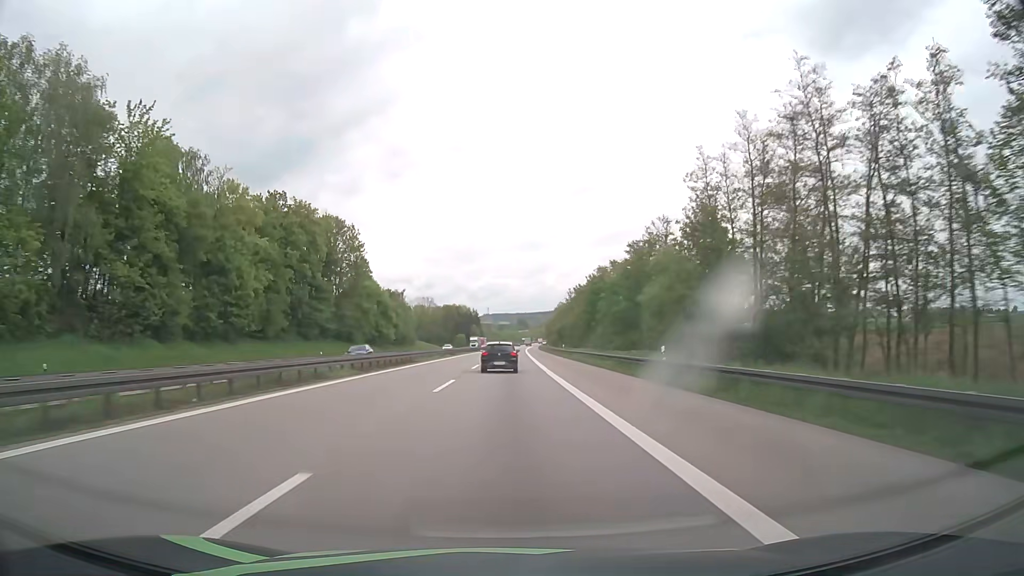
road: motorway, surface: asphalt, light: Day
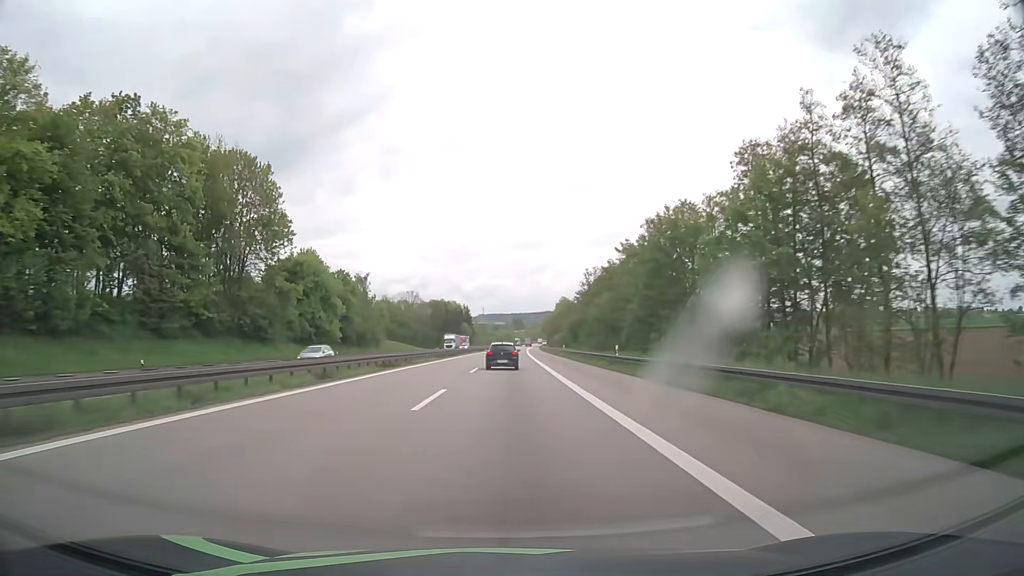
(+0.1, +41.3) m; 0°
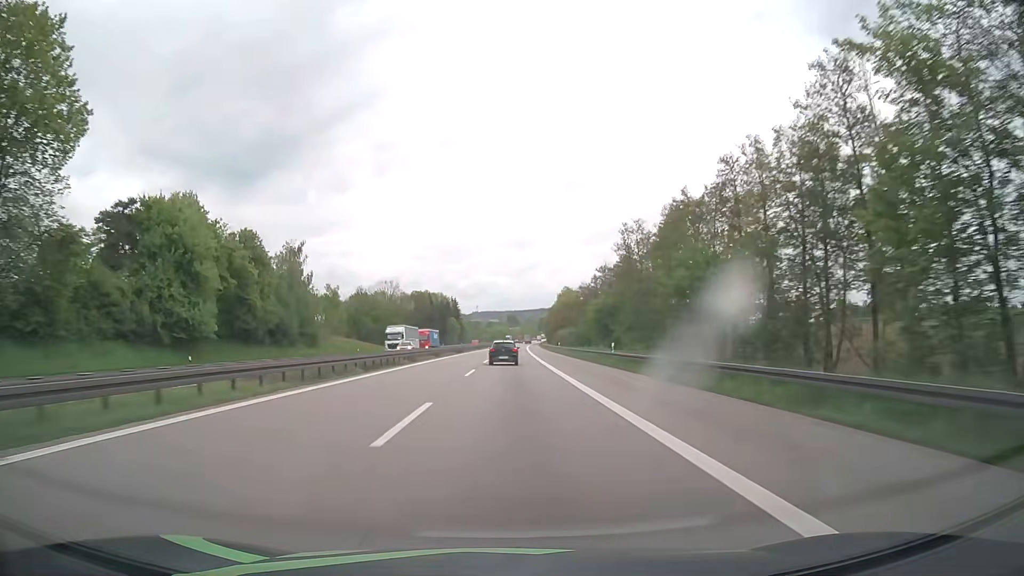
(+0.1, +41.3) m; +1°
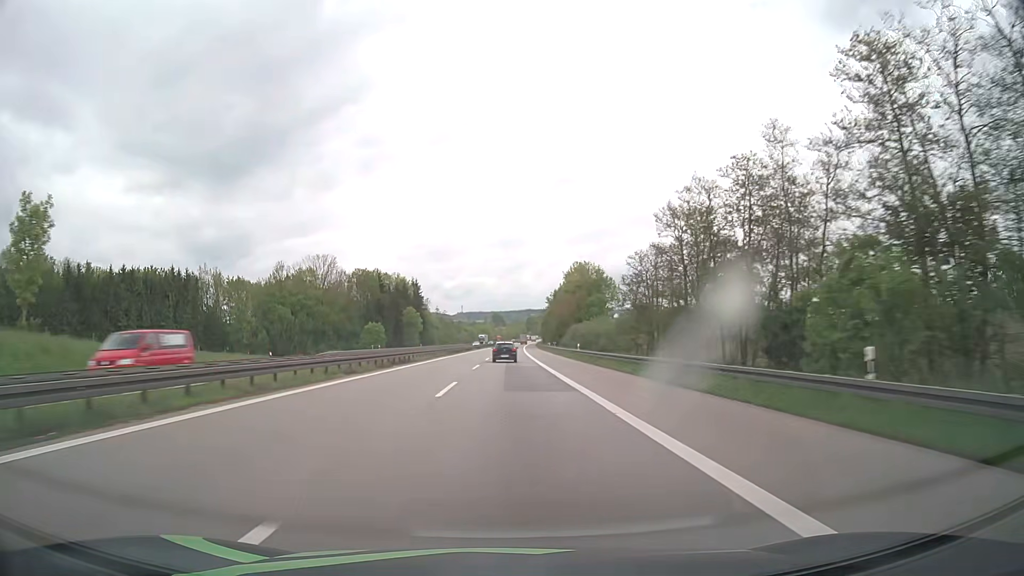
(+0.7, +82.6) m; +1°
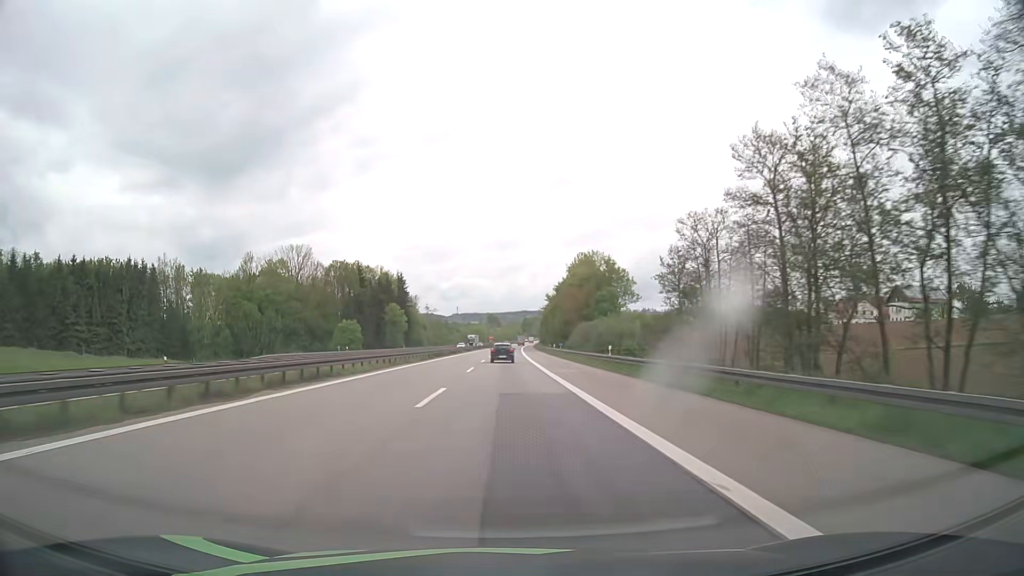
(+0.1, +20.7) m; 0°
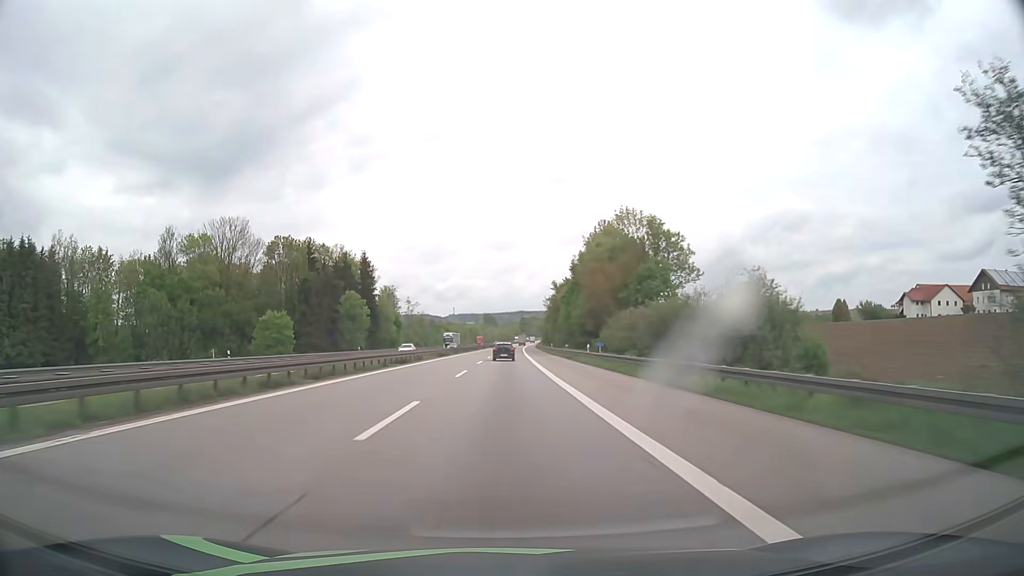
(+0.3, +41.3) m; 0°
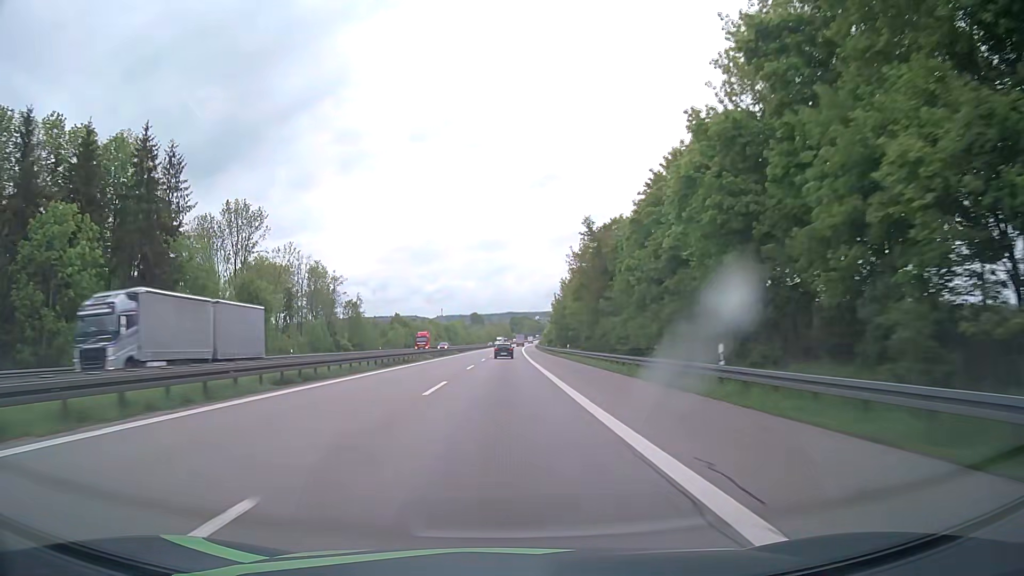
(+0.6, +82.5) m; +1°
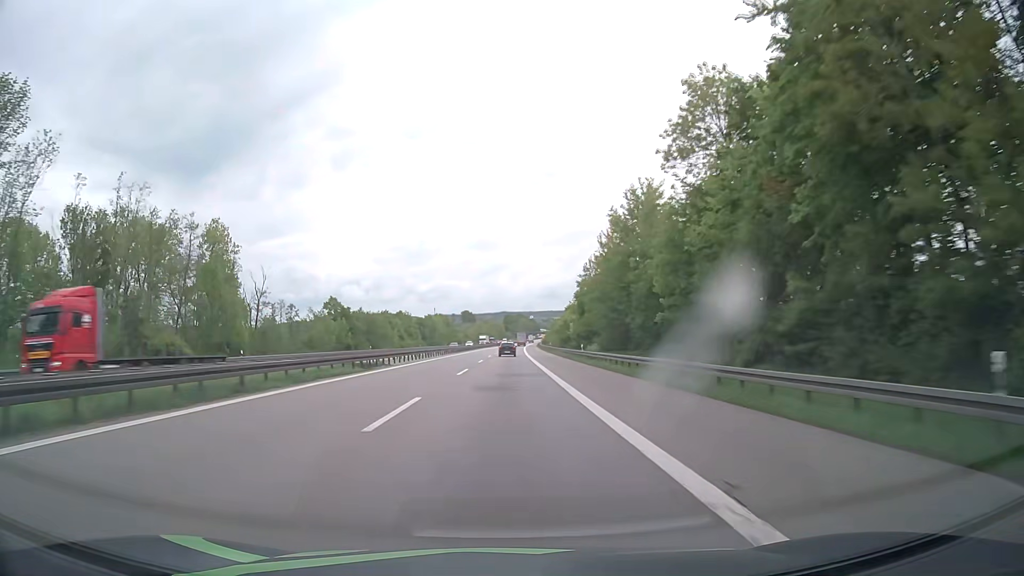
(+0.3, +61.8) m; 0°
(0, +10) (0, +20) (0, +30) (0, +40) (0, +50) (0, +60) (0, +70) (+1, +80) (+1, +90) (+1, +100) m
